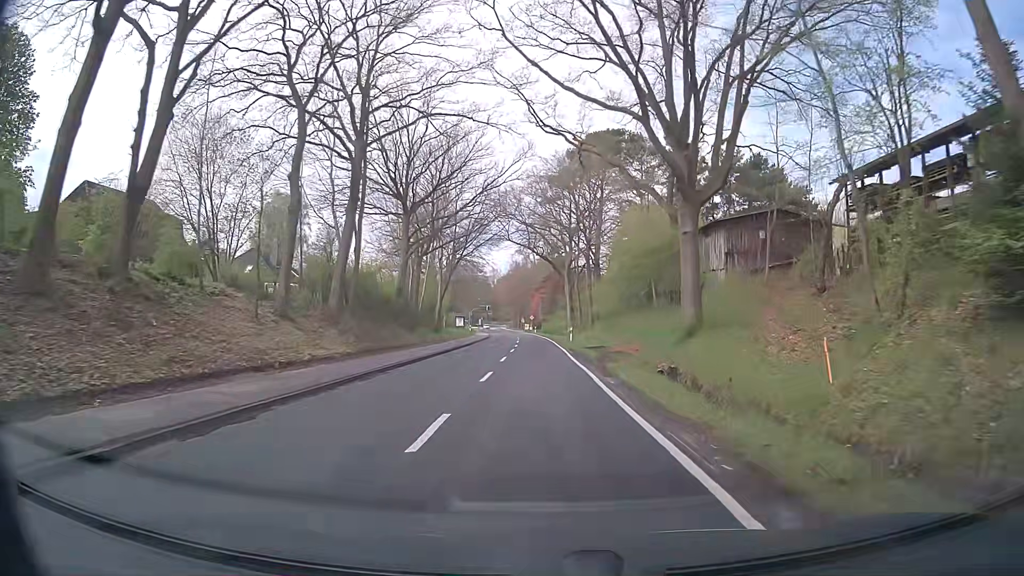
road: secondary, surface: asphalt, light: Day
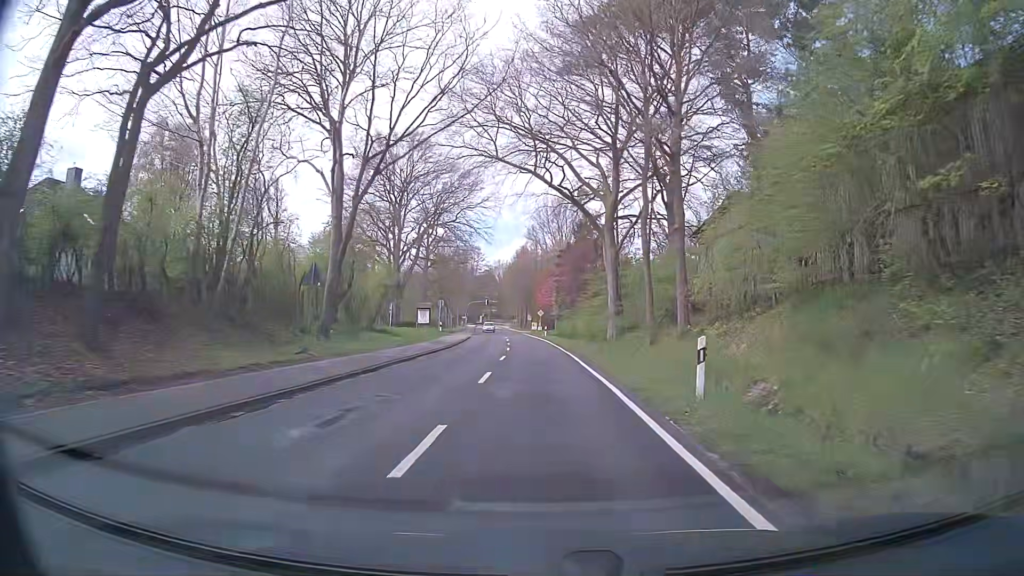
(-0.1, +38.1) m; -1°
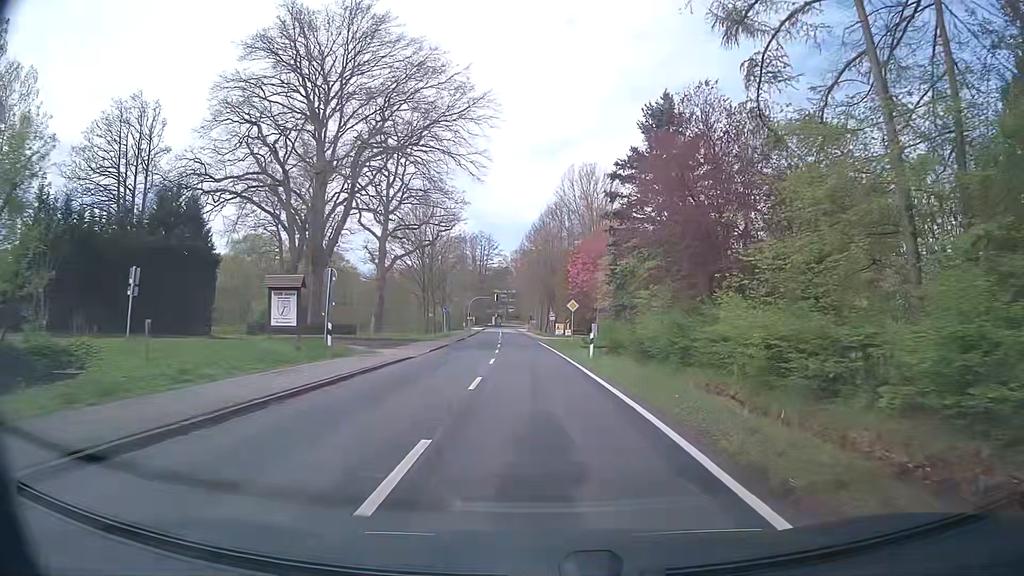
(-0.7, +38.0) m; -1°
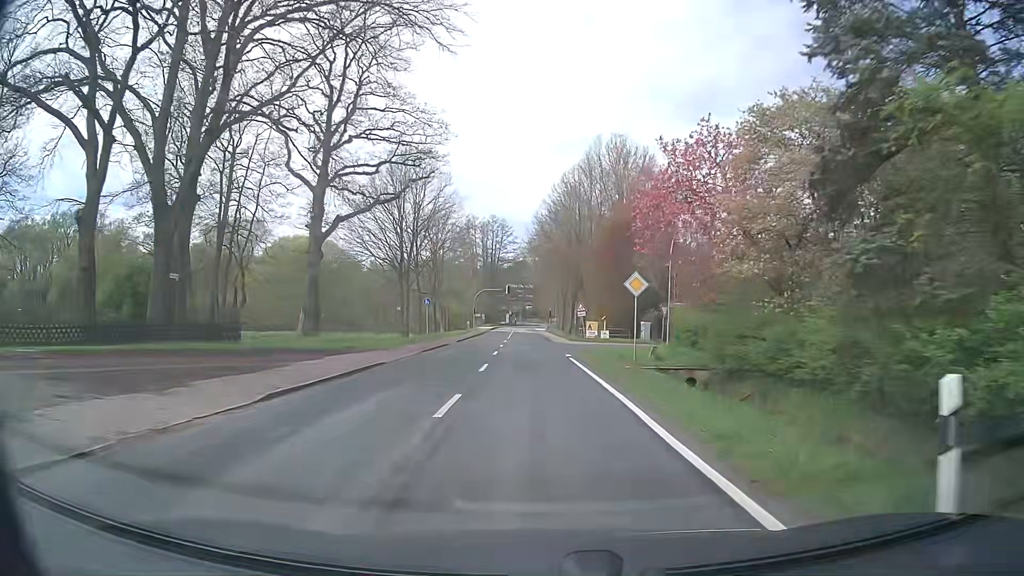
(-0.7, +22.8) m; -3°
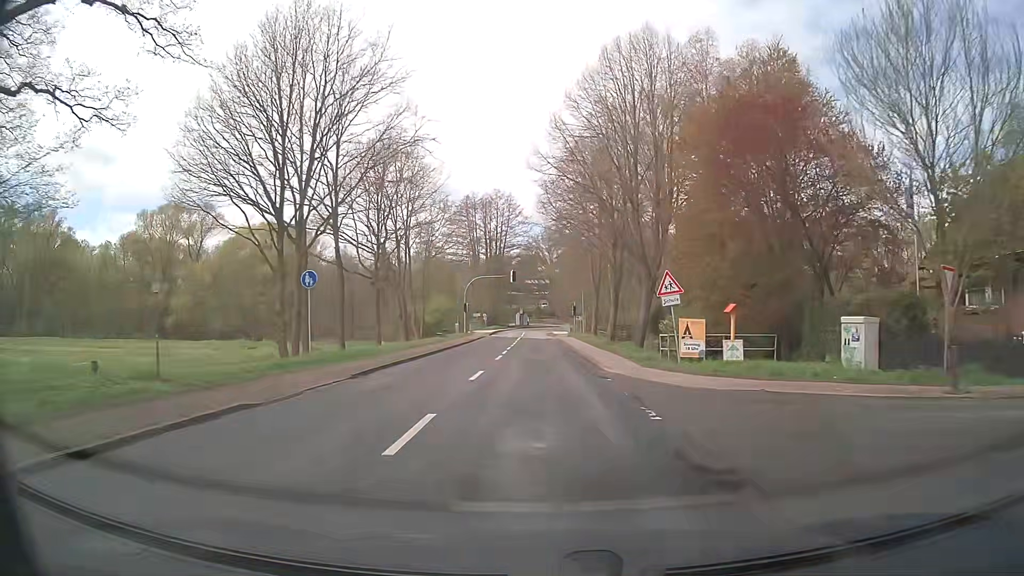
(-0.1, +30.4) m; -1°
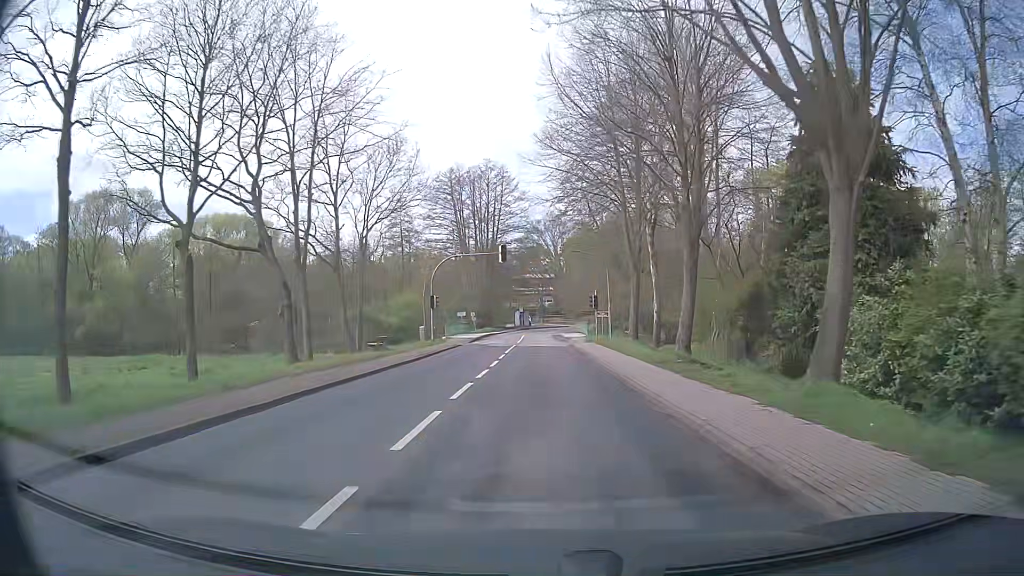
(-0.1, +22.8) m; 0°
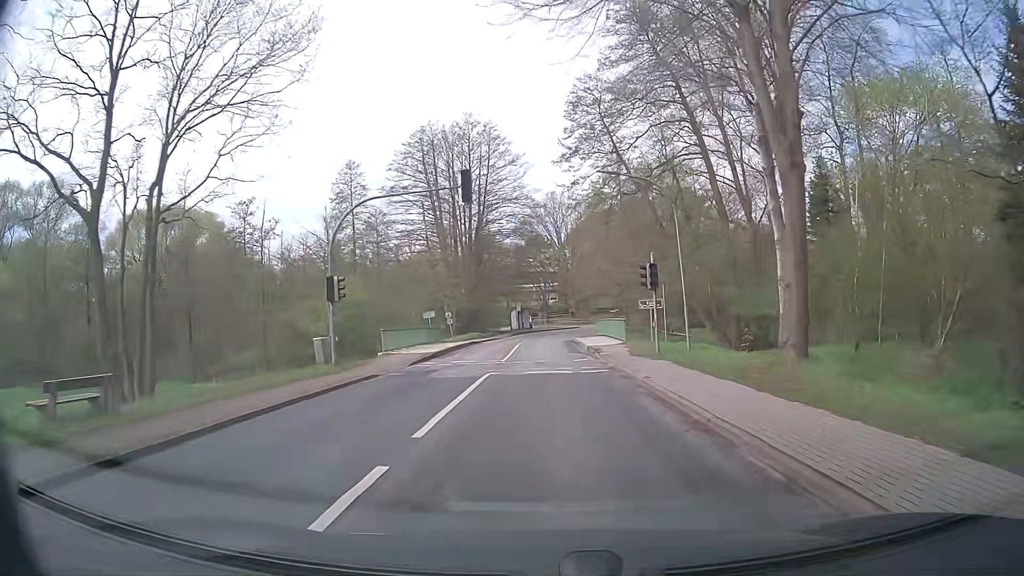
(-0.2, +22.8) m; -1°
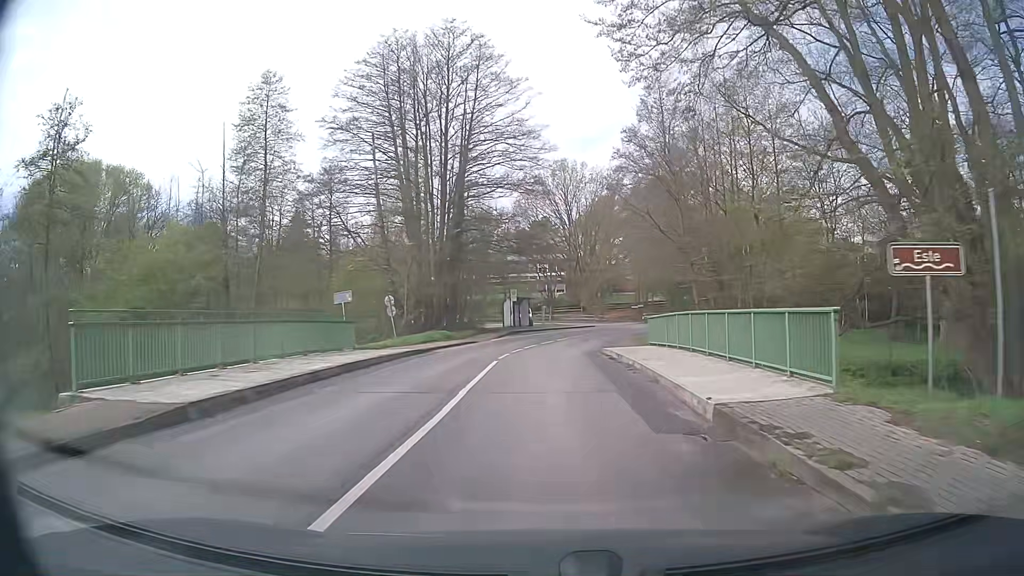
(+0.1, +22.8) m; 0°
(0, +10) (0, +20) (+1, +30) (+3, +40) (+5, +49) (+9, +59) (+13, +68) (+19, +76) (+25, +84) (+32, +91) m
